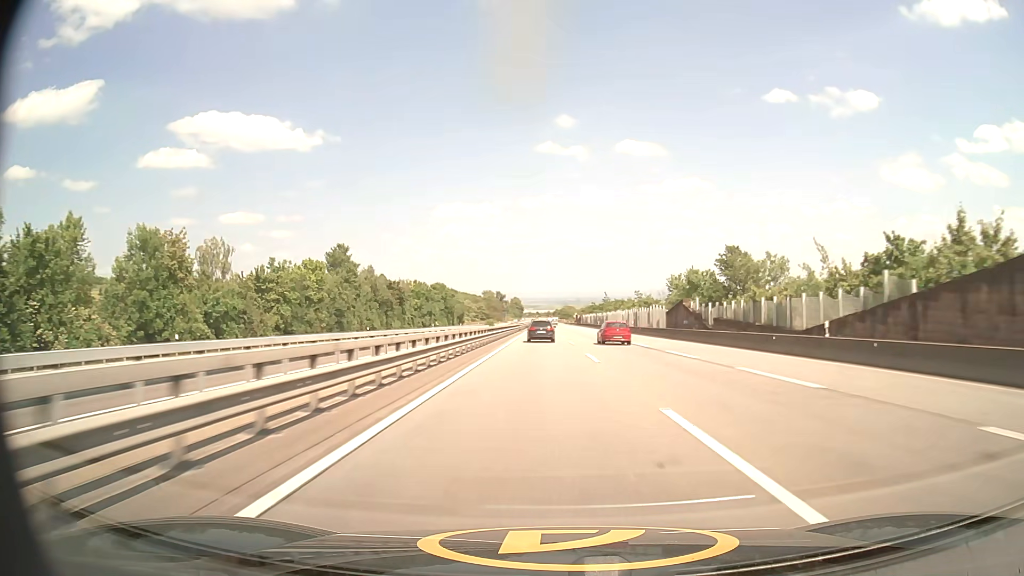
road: motorway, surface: asphalt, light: Day
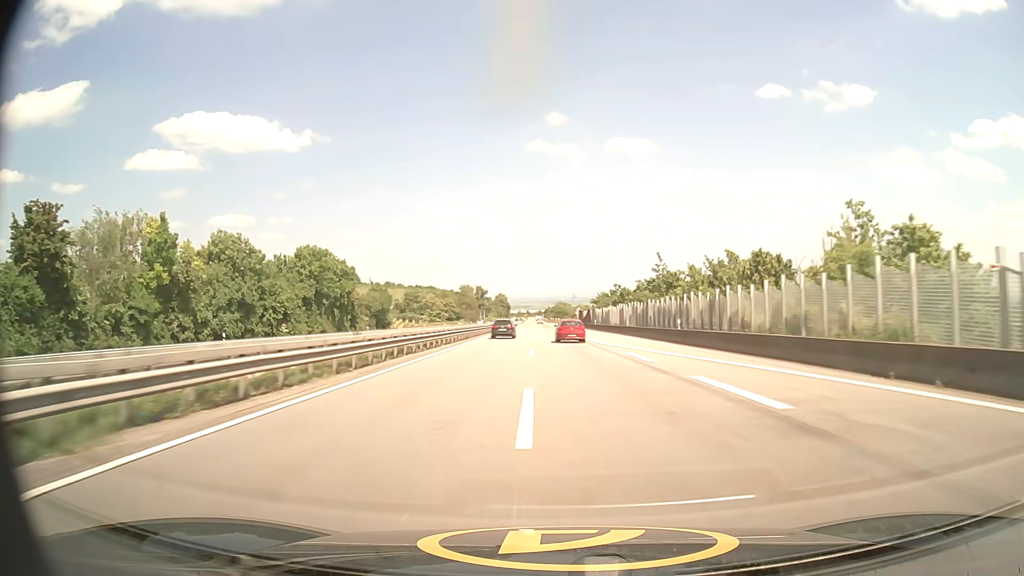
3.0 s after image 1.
(+0.9, +87.6) m; +1°
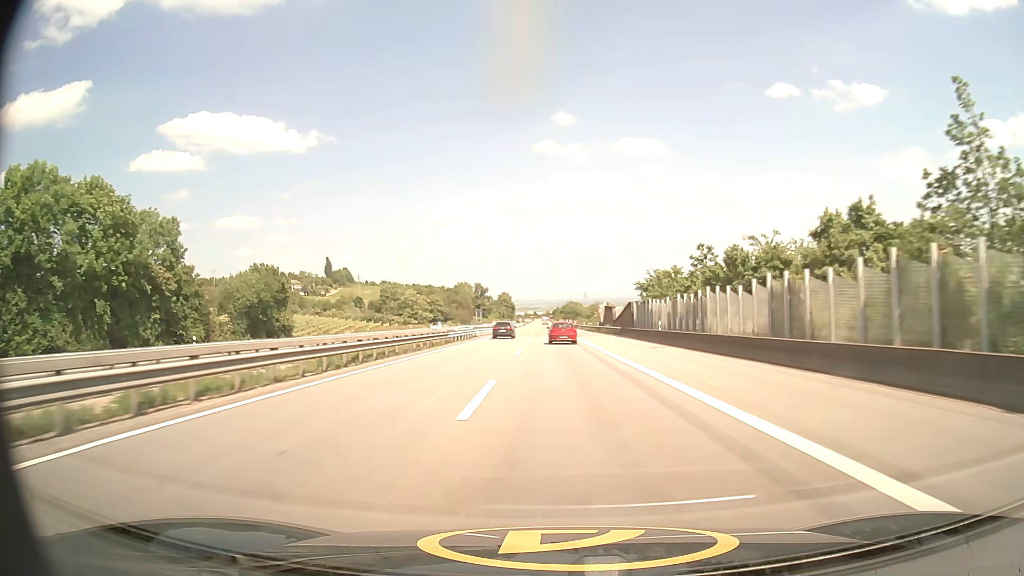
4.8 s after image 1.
(-0.3, +52.3) m; -1°
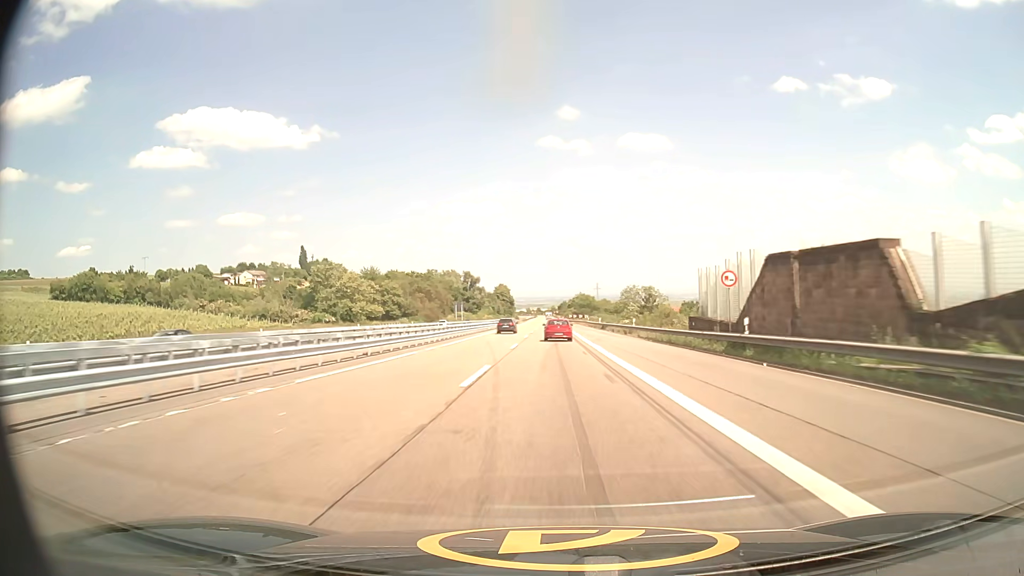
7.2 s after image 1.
(-0.2, +70.5) m; 0°
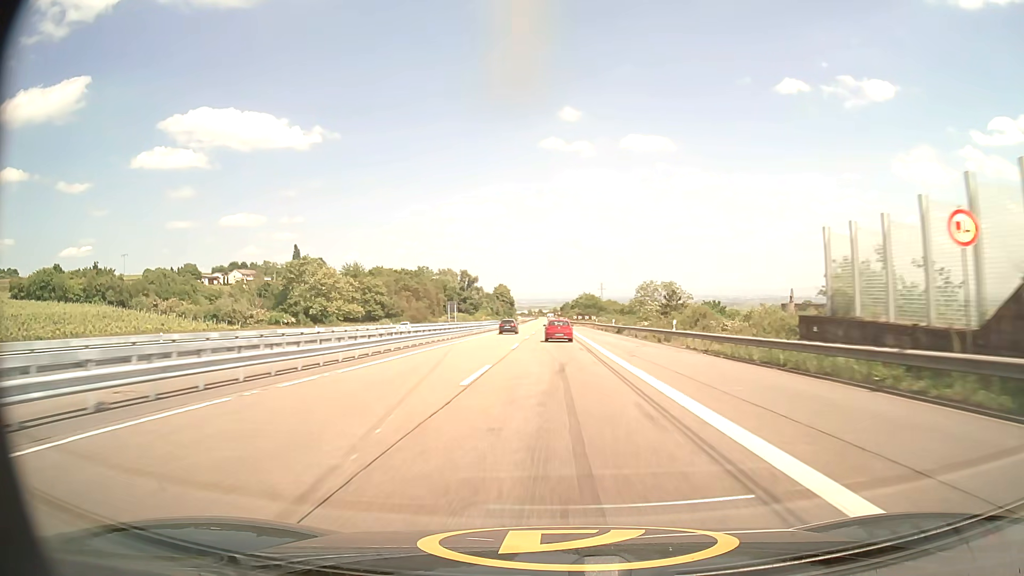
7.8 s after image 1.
(0.0, +17.6) m; 0°
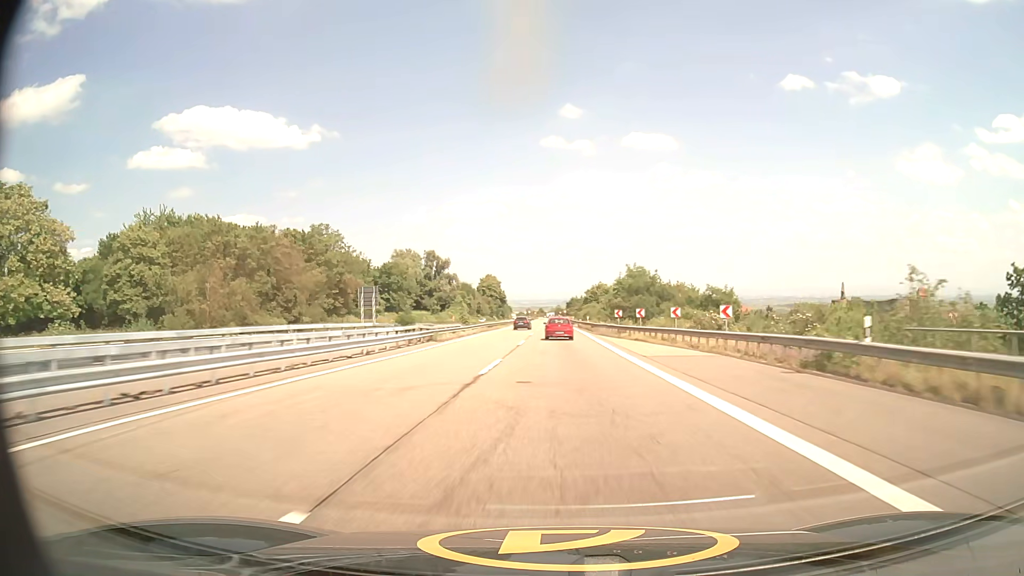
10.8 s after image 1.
(-0.4, +87.2) m; 0°
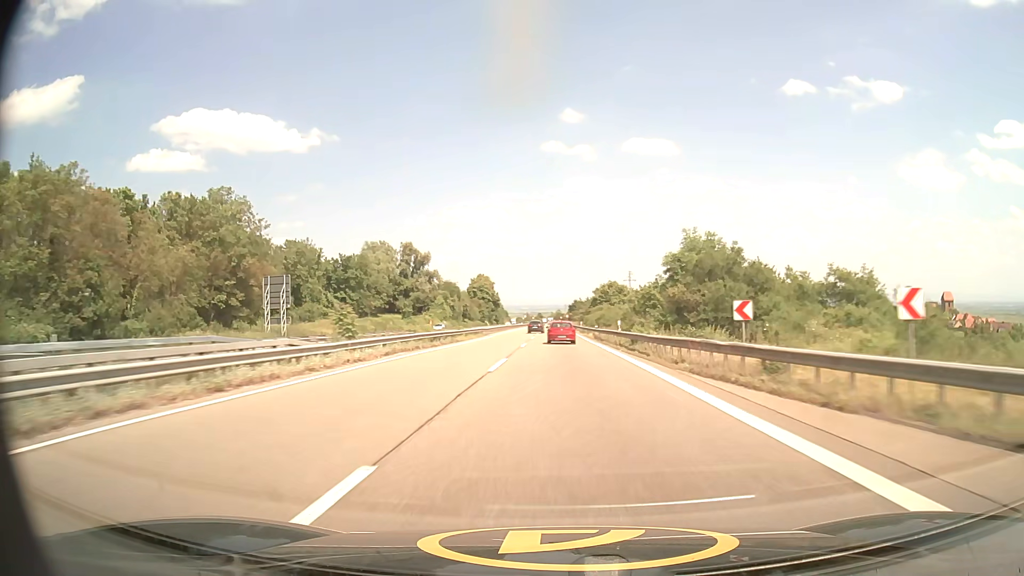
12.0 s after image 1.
(0.0, +34.3) m; 0°
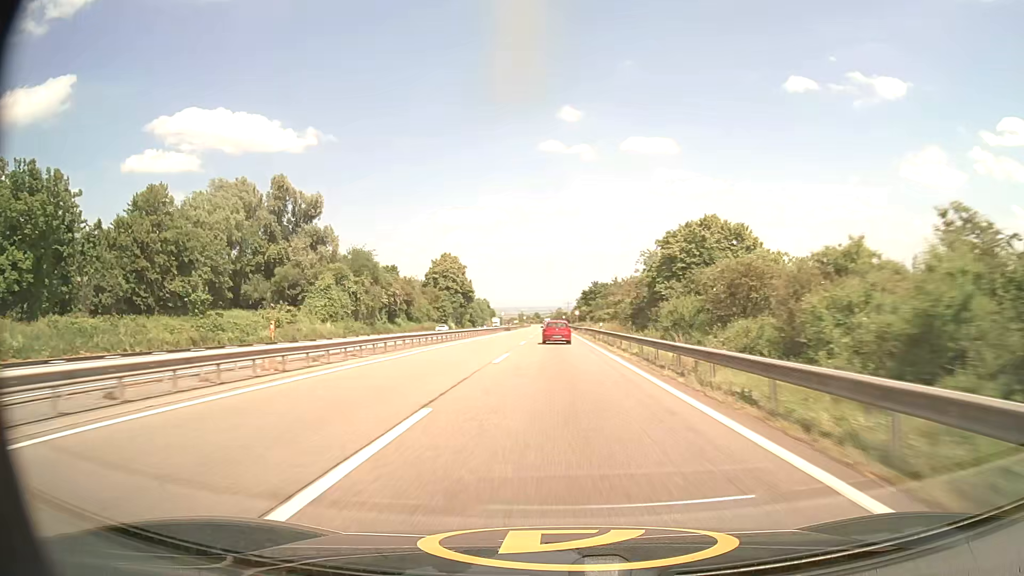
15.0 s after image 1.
(+0.1, +85.8) m; 0°
(0, +10) (0, +20) (0, +30) (0, +40) (0, +50) (0, +60) (0, +70) (0, +80) (0, +90) (0, +100) m
